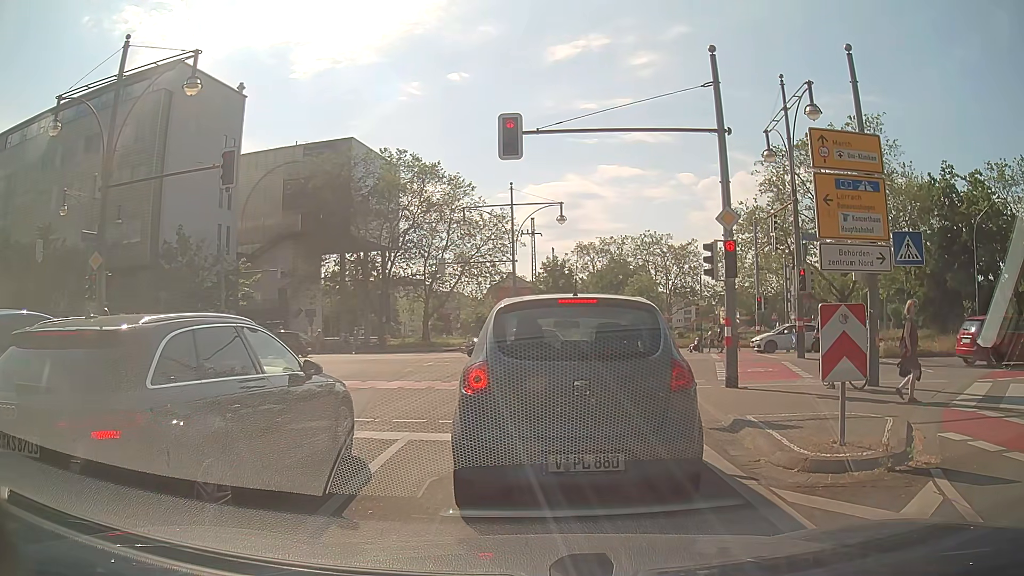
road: primary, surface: asphalt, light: Day
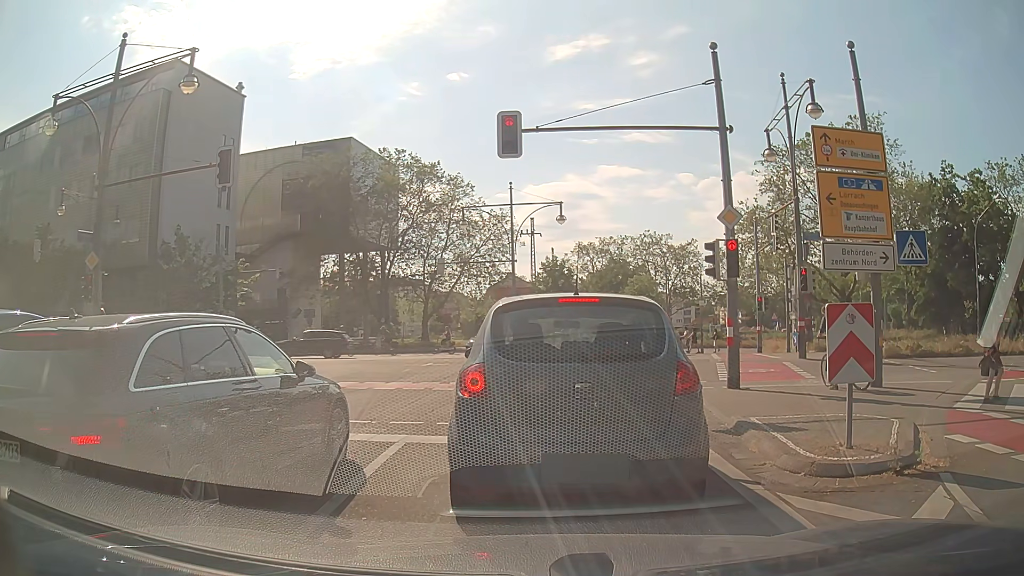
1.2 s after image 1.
(0.0, +0.2) m; 0°
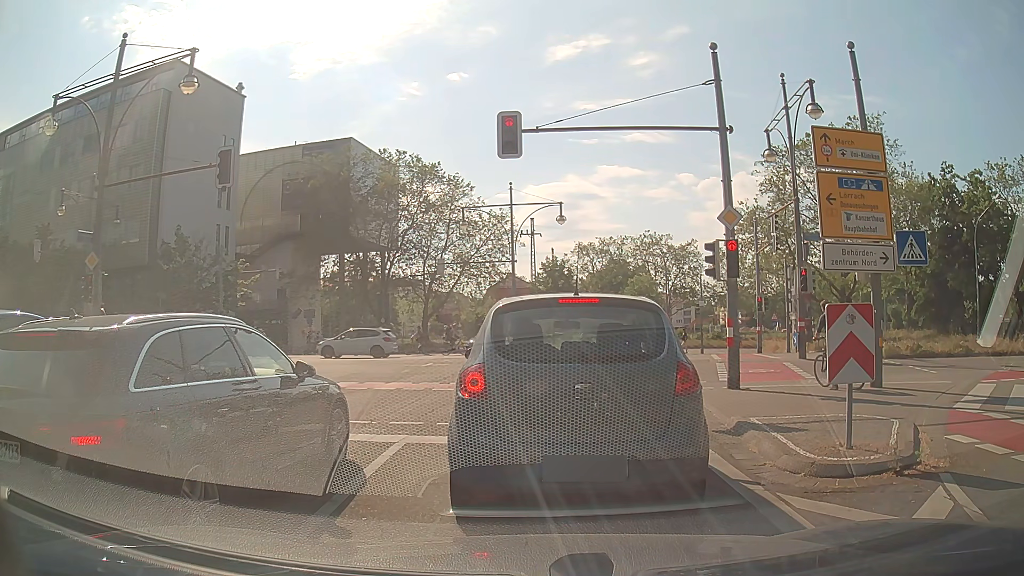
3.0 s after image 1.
(0.0, +0.1) m; 0°
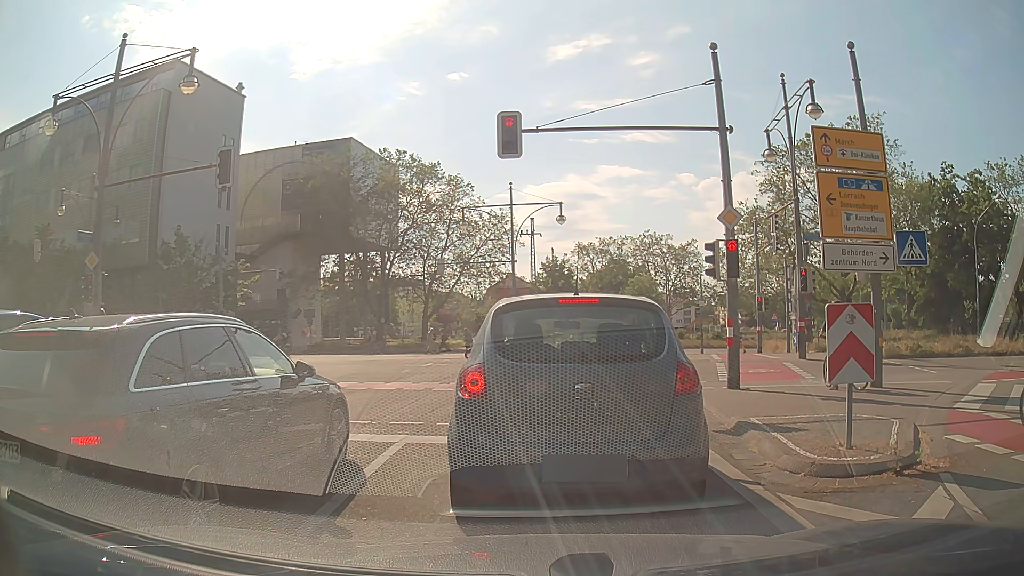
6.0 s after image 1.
(0.0, 0.0) m; 0°
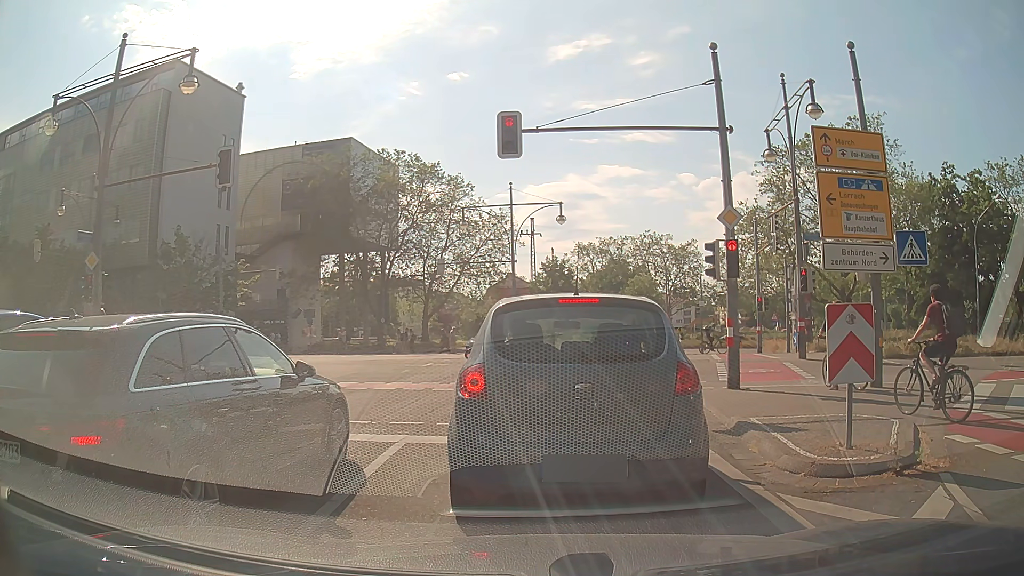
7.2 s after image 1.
(0.0, 0.0) m; 0°
